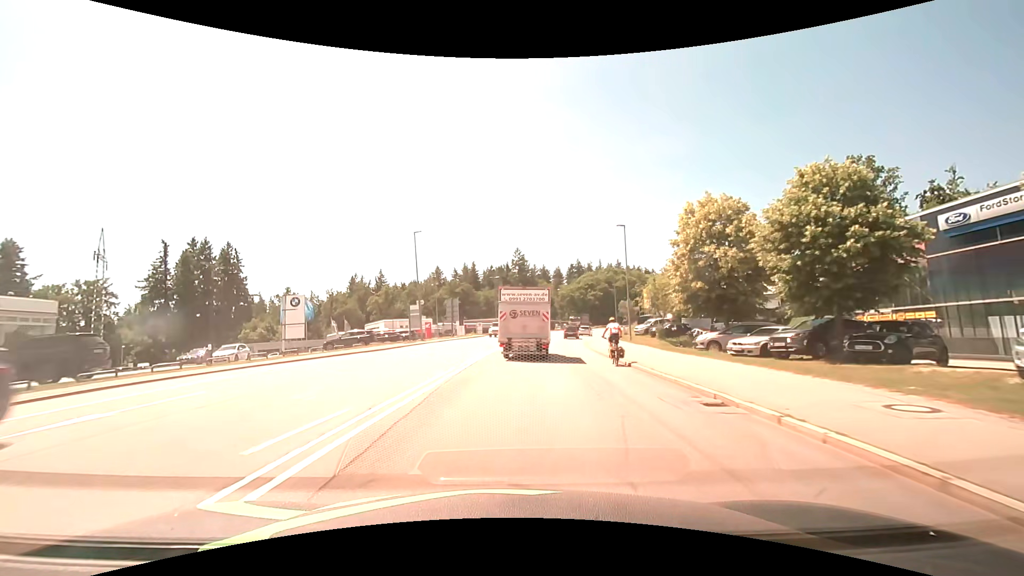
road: secondary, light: Day
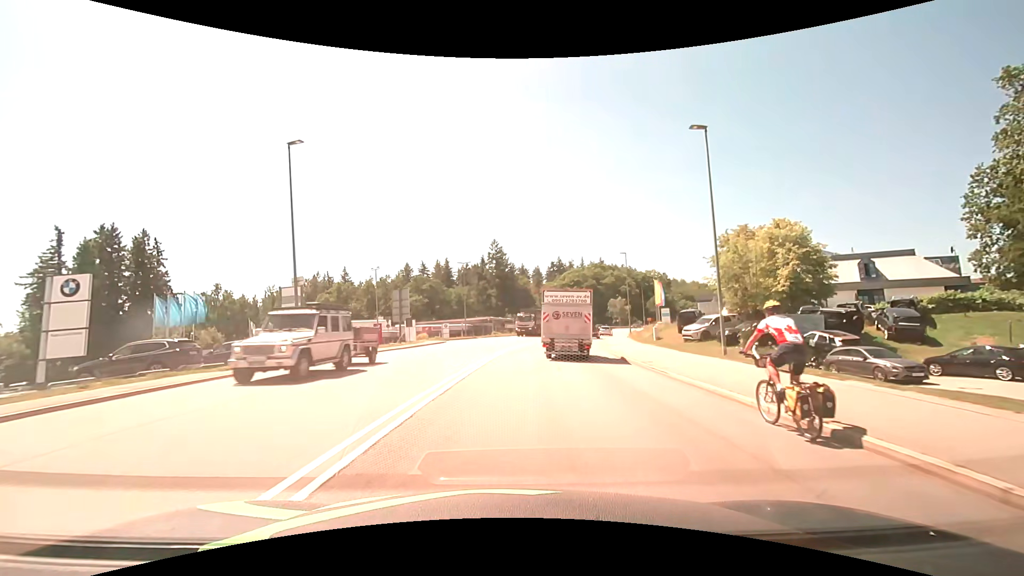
(+0.4, +23.0) m; +2°
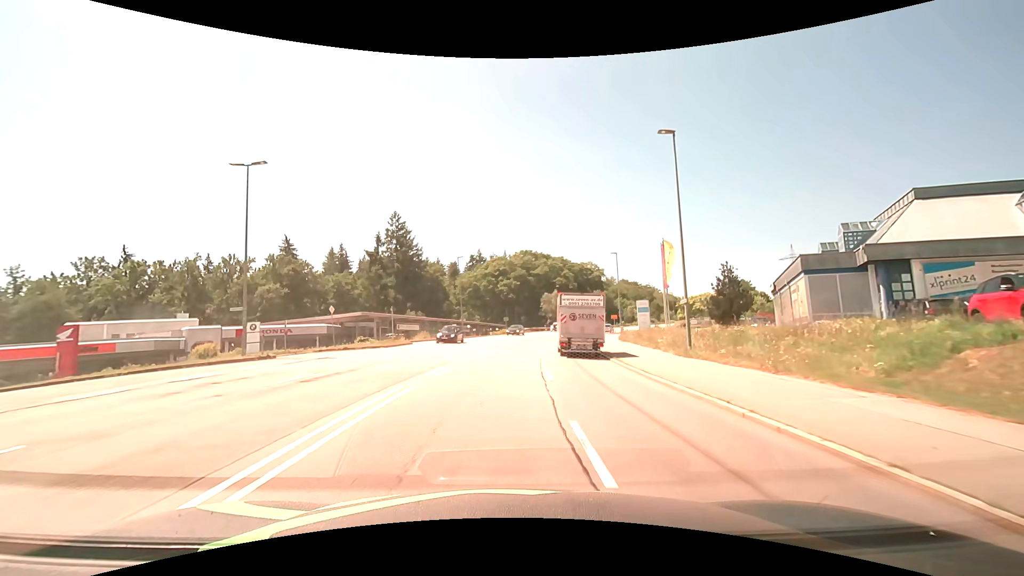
(+3.1, +40.0) m; +10°
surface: asphalt
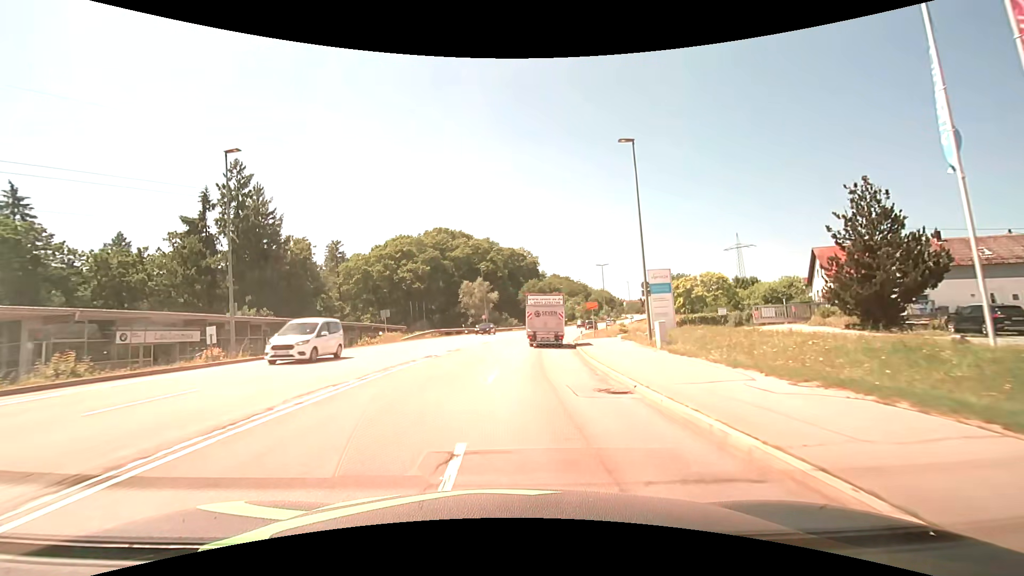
(+3.0, +37.6) m; +9°
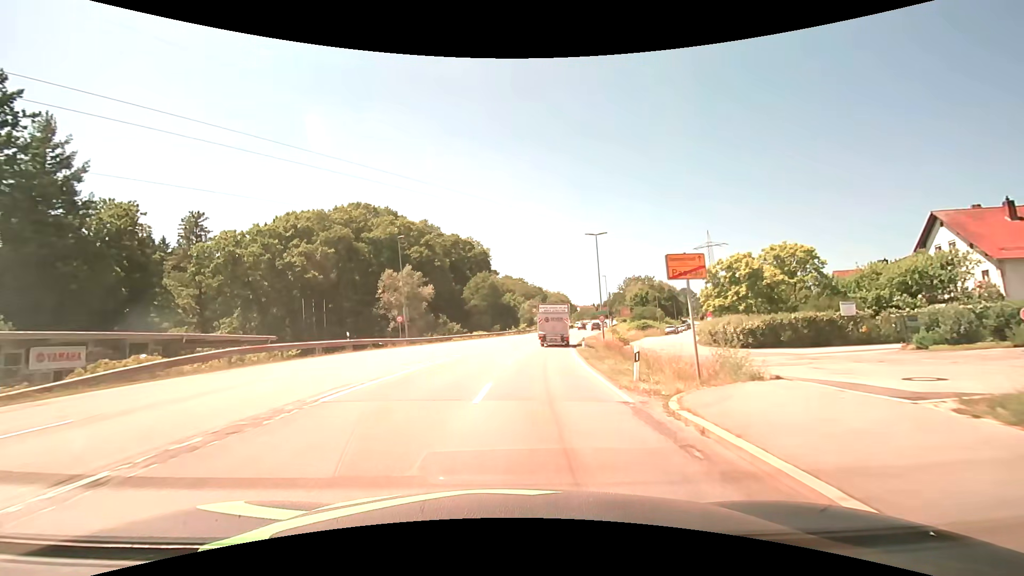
(+1.2, +29.0) m; +5°
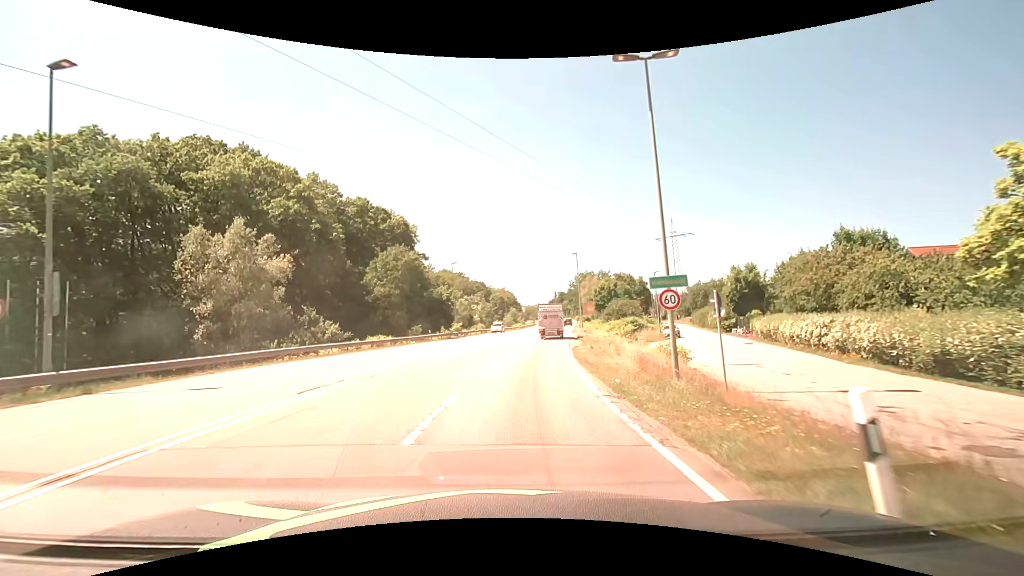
(+2.1, +29.9) m; +7°
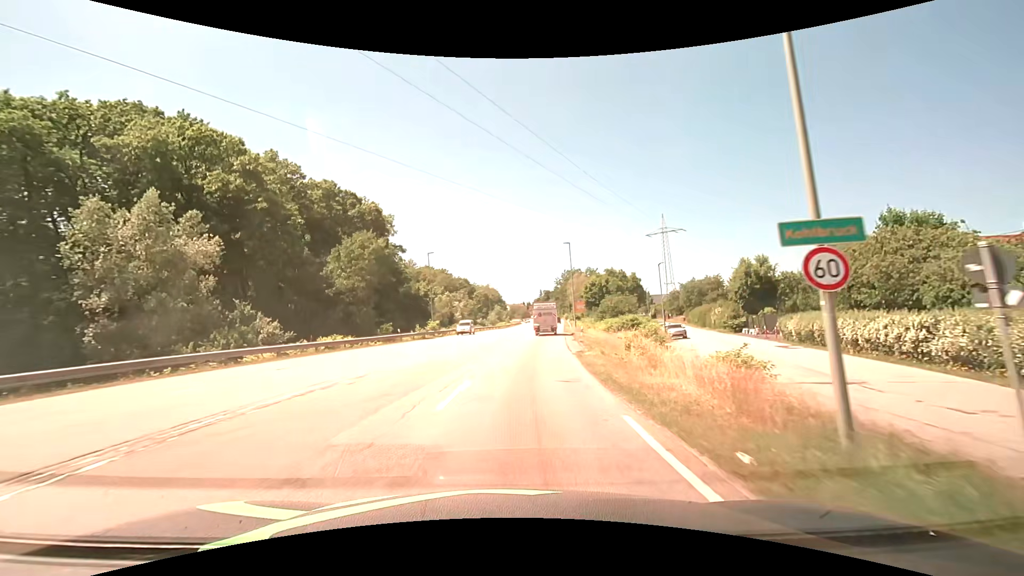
(+0.1, +7.6) m; +2°
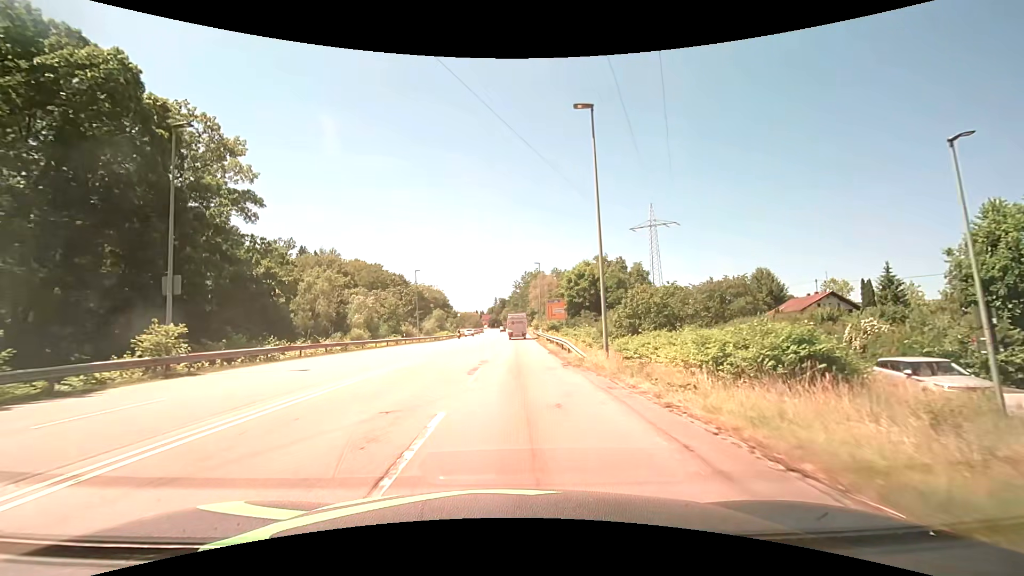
(+2.1, +38.3) m; +5°
(0, +10) (0, +20) (0, +30) (+1, +40) (+1, +50) (+1, +60) (+2, +70) (+2, +80) (+2, +90) (+2, +100) m
